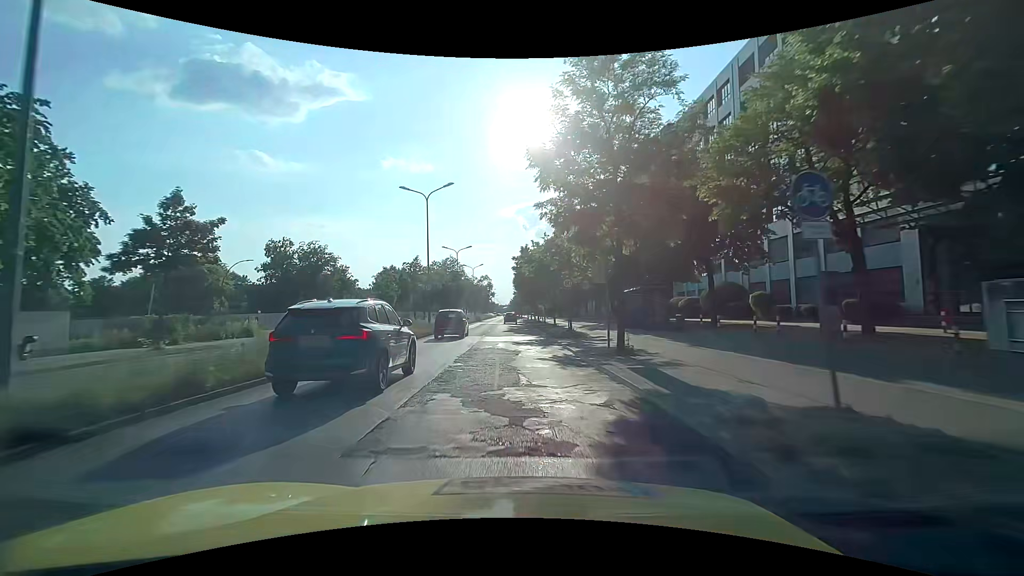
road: primary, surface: asphalt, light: Day
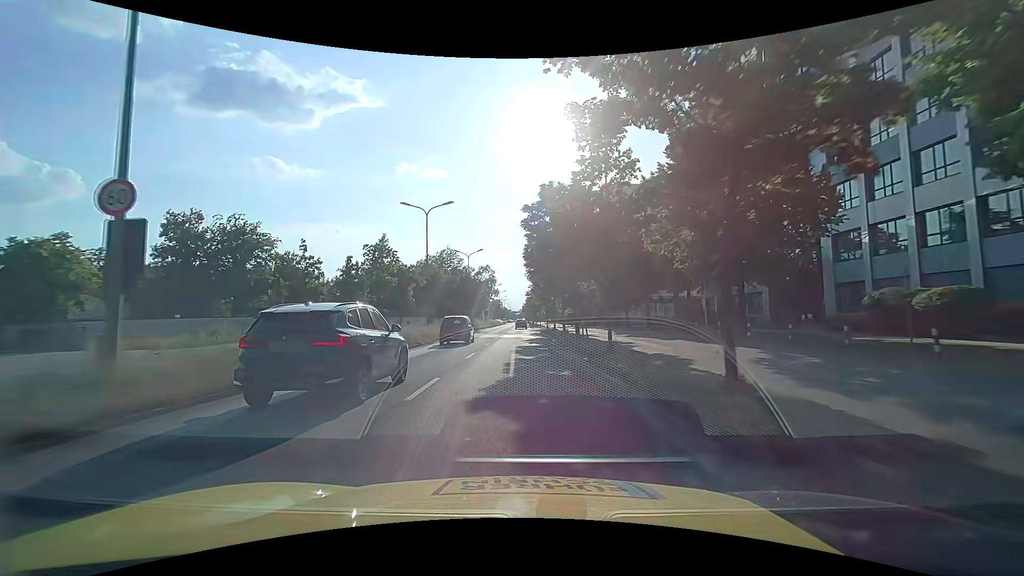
(-0.3, +29.8) m; -1°
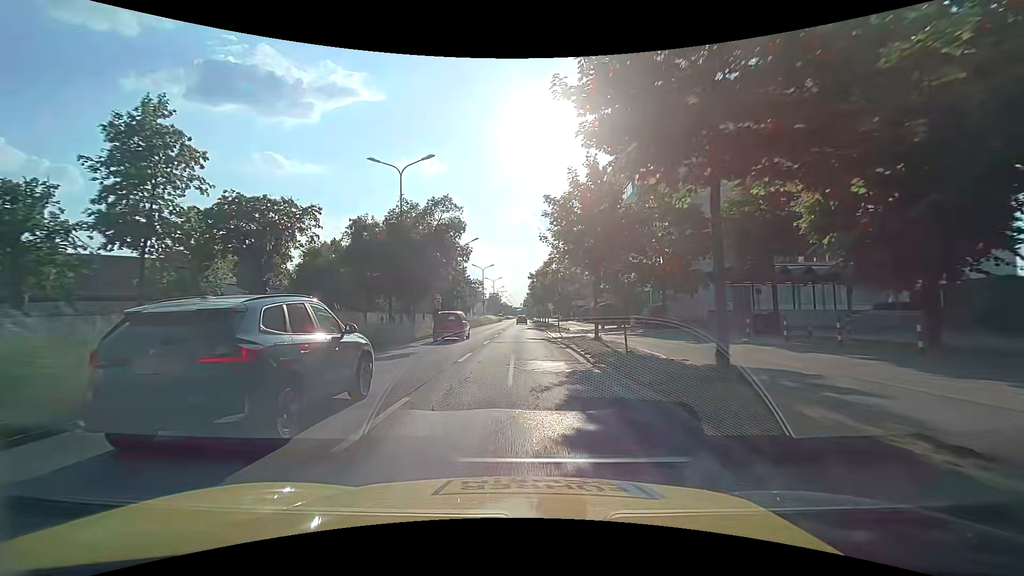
(-0.1, +39.1) m; -1°
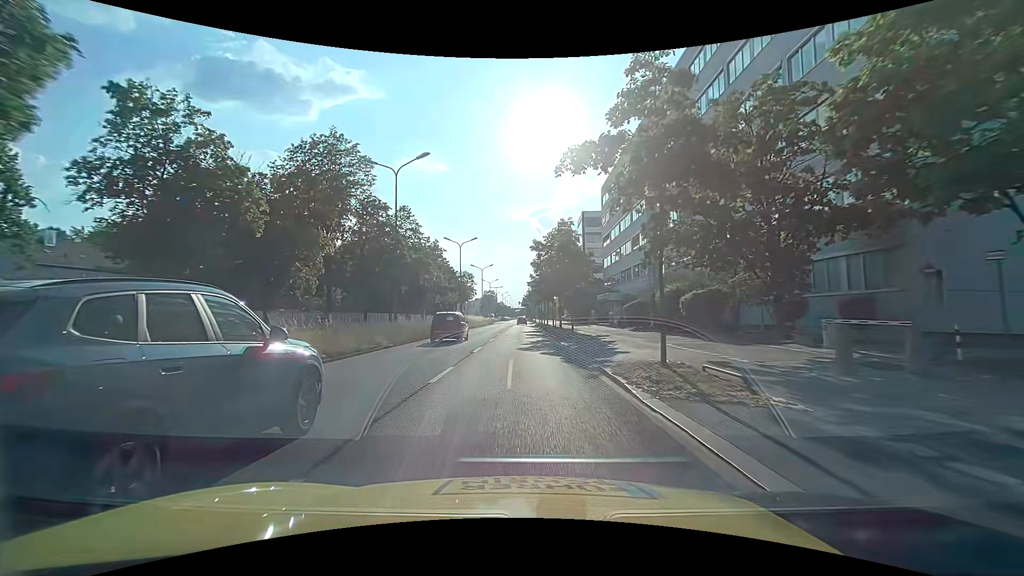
(+0.7, +31.7) m; +2°
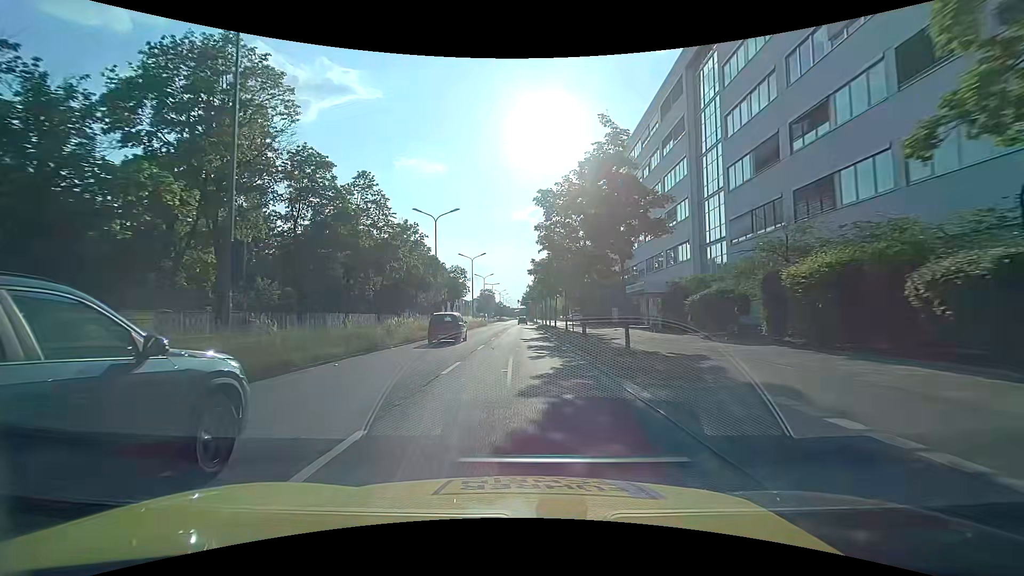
(0.0, +16.2) m; 0°
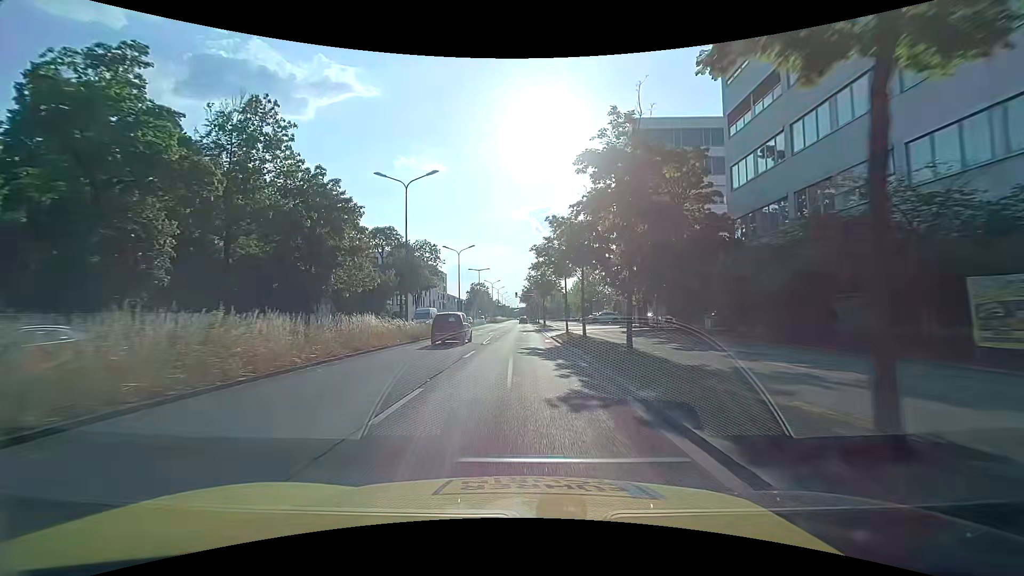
(0.0, +41.5) m; -1°
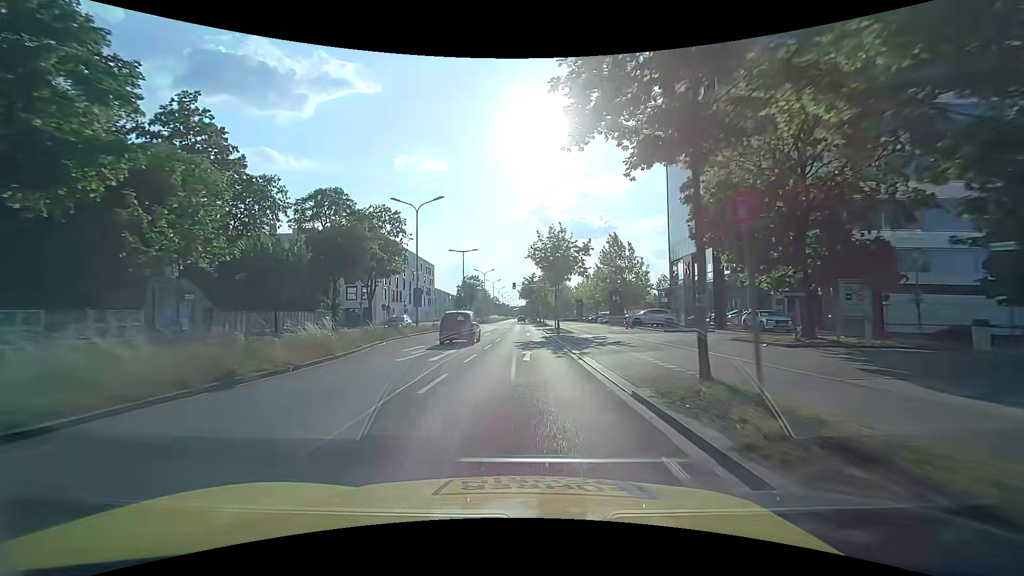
(+0.2, +25.4) m; +1°
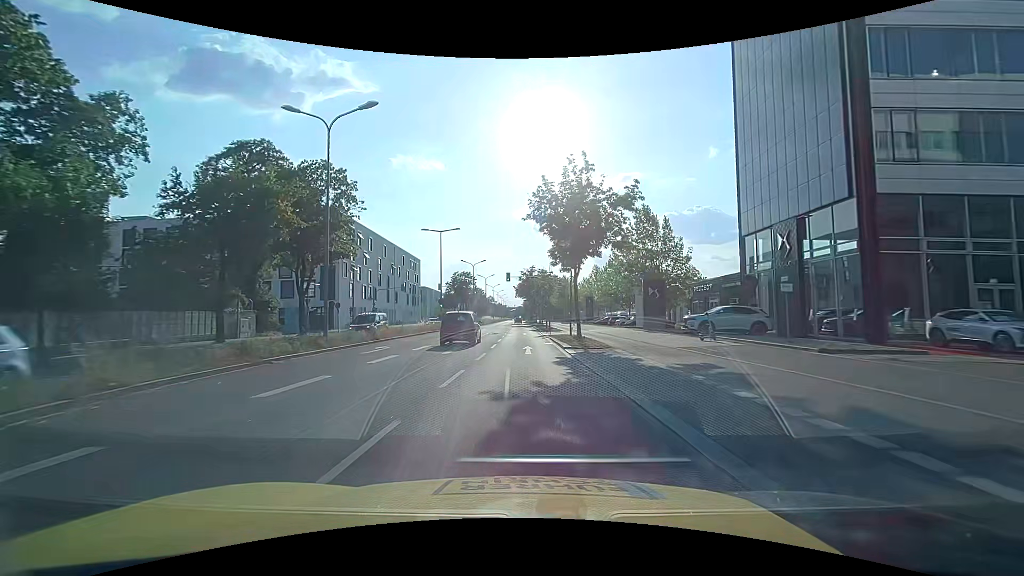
(0.0, +17.2) m; 0°
(0, +10) (0, +20) (0, +30) (0, +40) (0, +50) (0, +60) (-1, +70) (-1, +80) (-1, +90) (-1, +100) m
